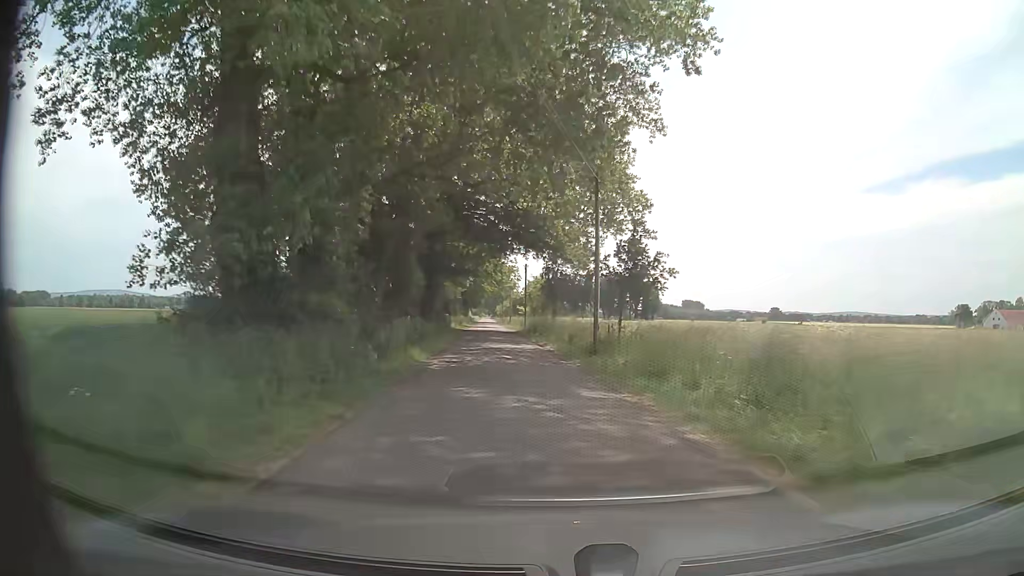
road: unclassified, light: Day
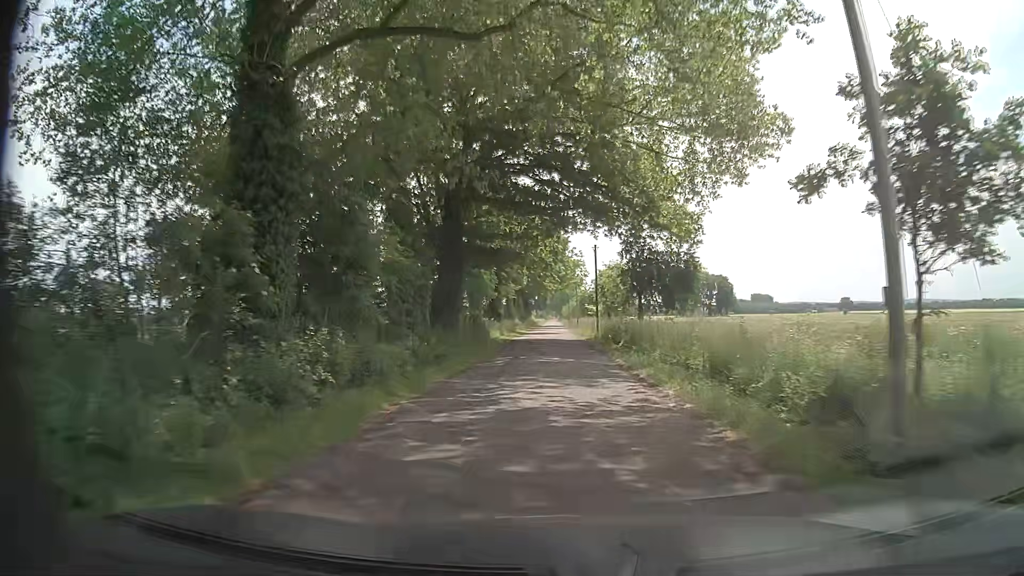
(-0.8, +17.9) m; -5°
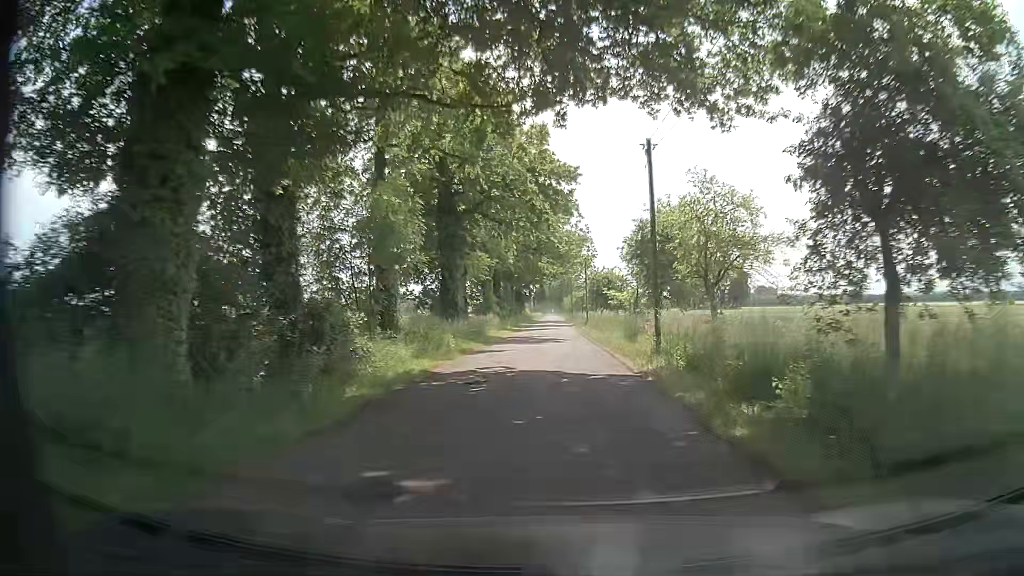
(-0.2, +27.7) m; 0°
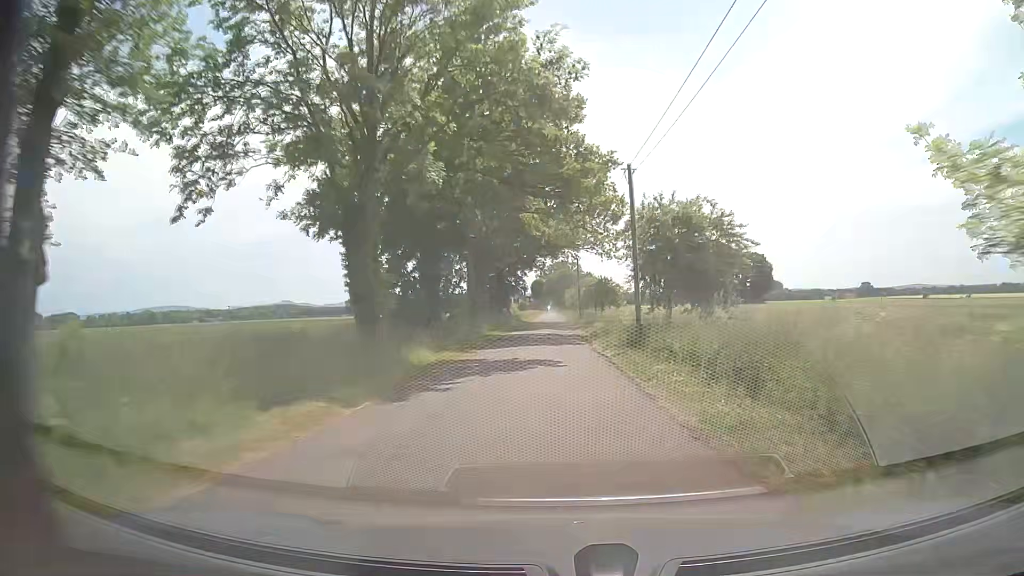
(-0.3, +38.3) m; 0°
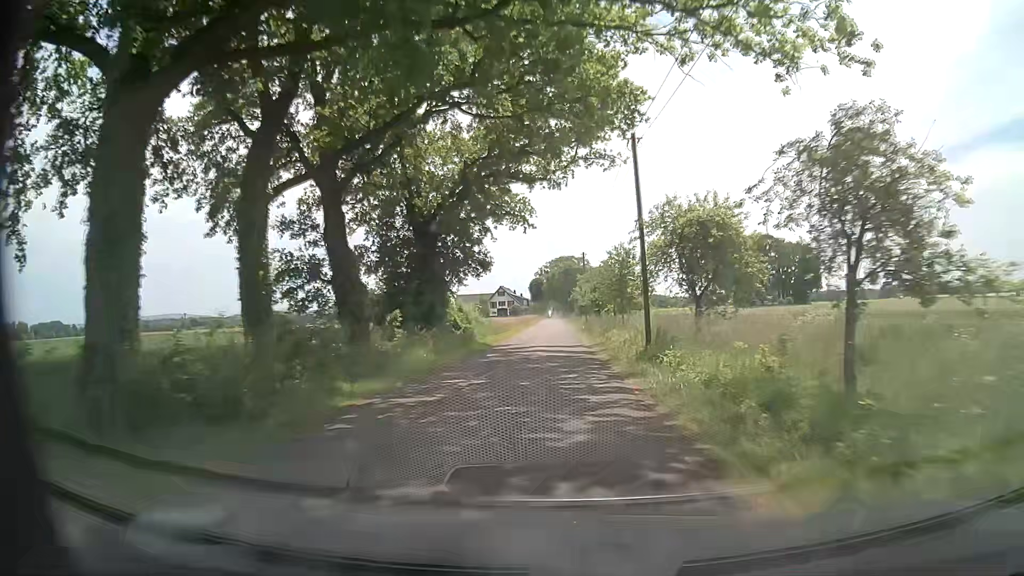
(-0.2, +49.3) m; -1°
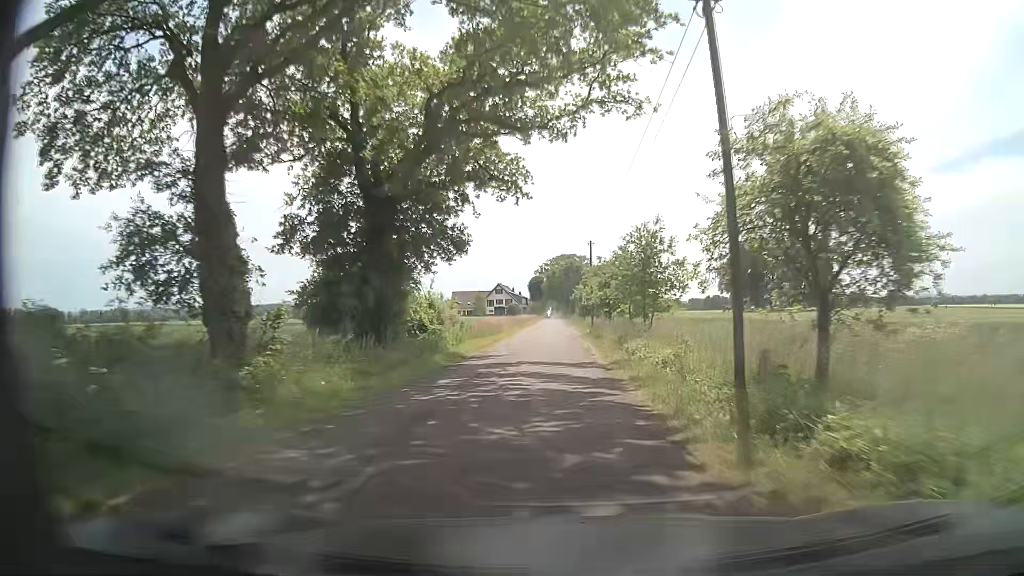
(0.0, +9.5) m; 0°
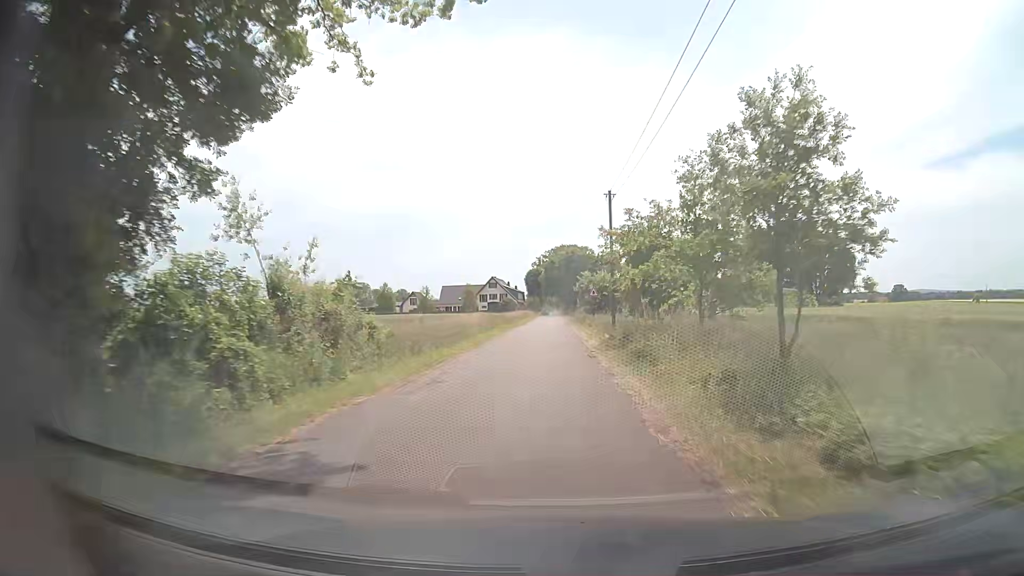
(0.0, +17.8) m; 0°
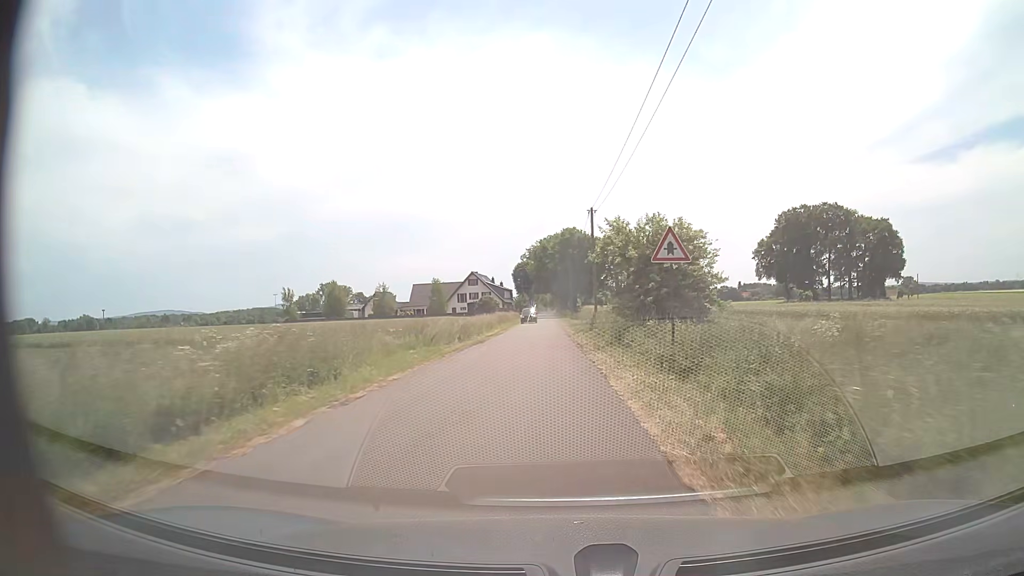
(+0.1, +33.0) m; +1°
(0, +10) (0, +20) (0, +30) (0, +40) (0, +50) (-1, +60) (-1, +70) (-2, +80) (-2, +90) (-2, +100) m
